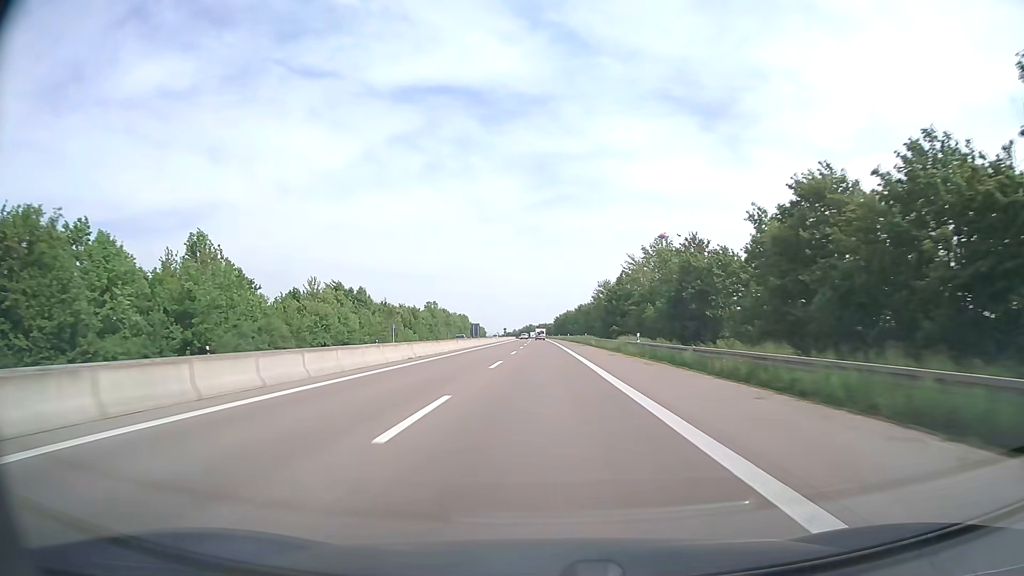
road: motorway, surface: asphalt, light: Day
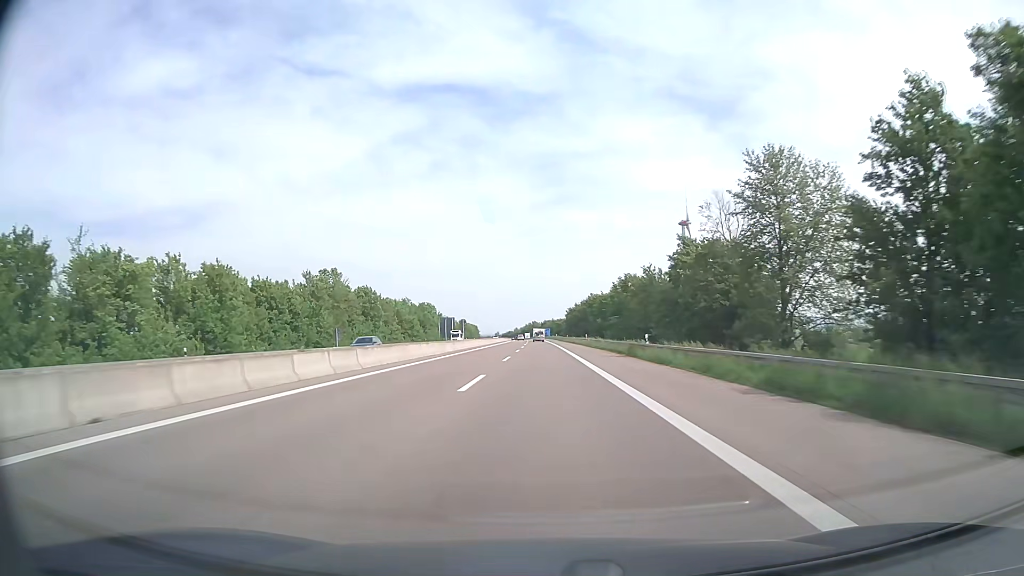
(-0.5, +99.3) m; -1°
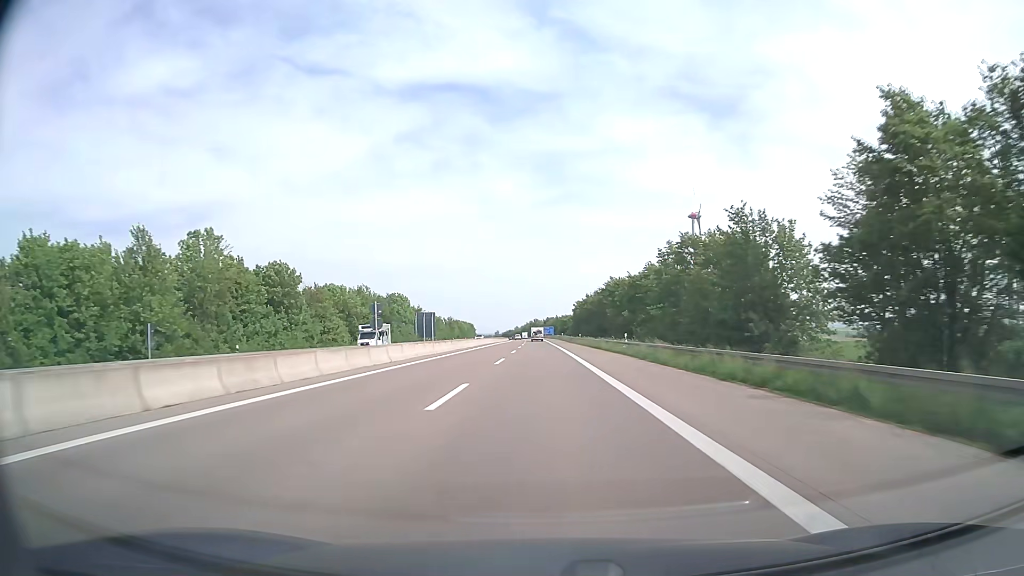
(-0.1, +39.7) m; 0°
(0, +10) (0, +20) (0, +30) (0, +40) (0, +50) (0, +60) (0, +70) (0, +80) (0, +90) (-1, +100) m
